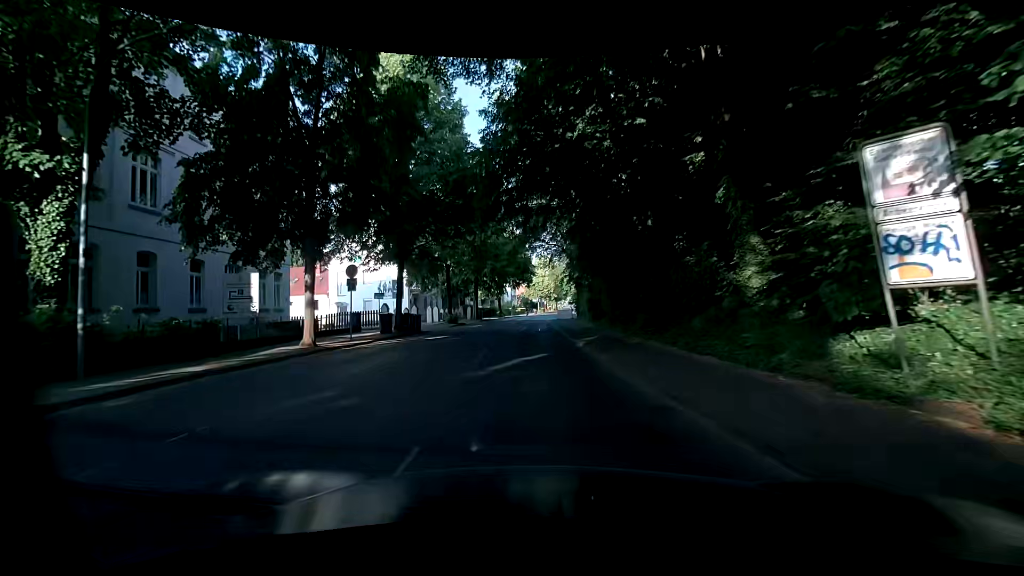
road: tertiary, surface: asphalt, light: Day
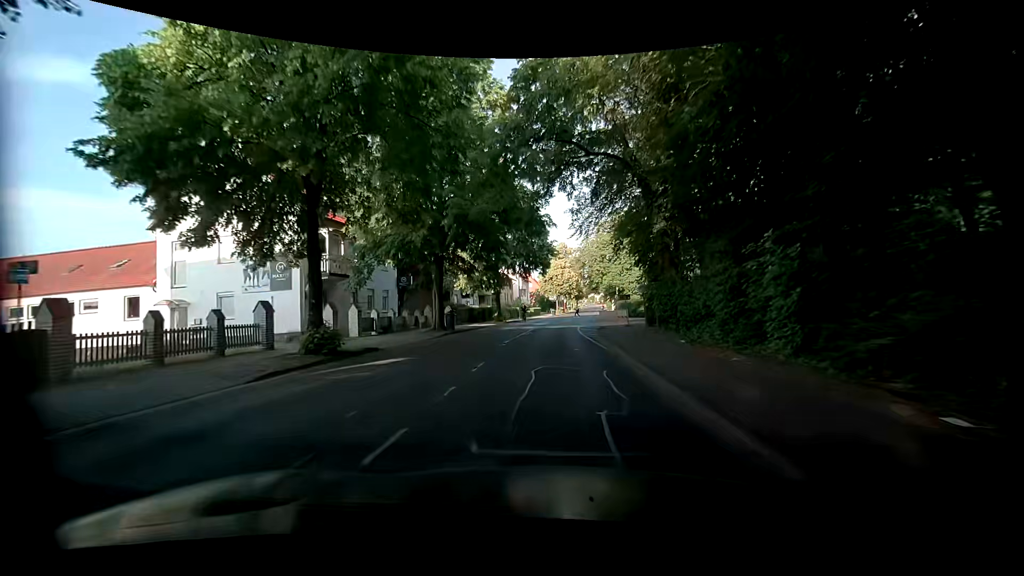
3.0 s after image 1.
(-1.0, +27.8) m; -3°
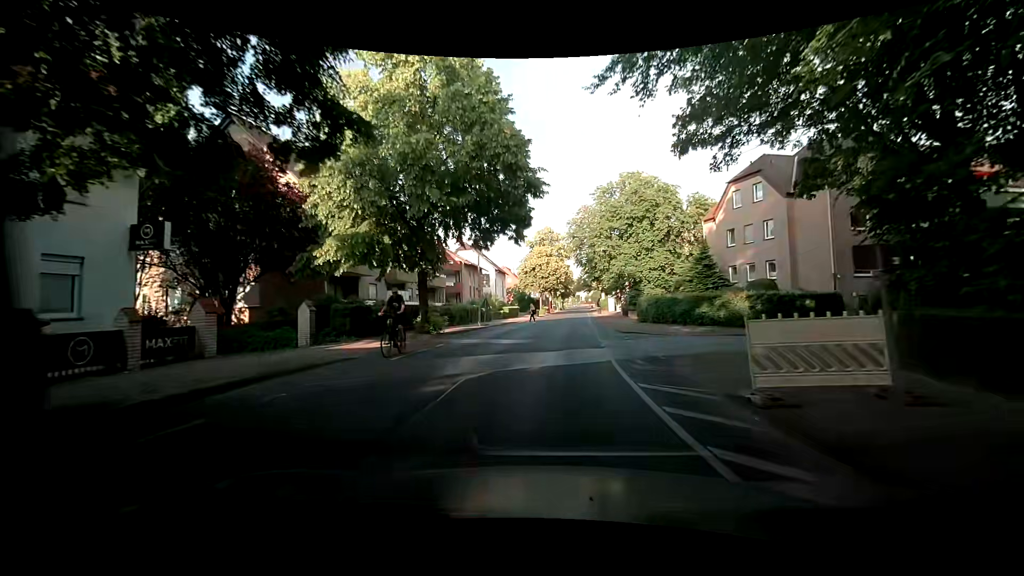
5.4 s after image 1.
(+0.5, +24.2) m; +3°
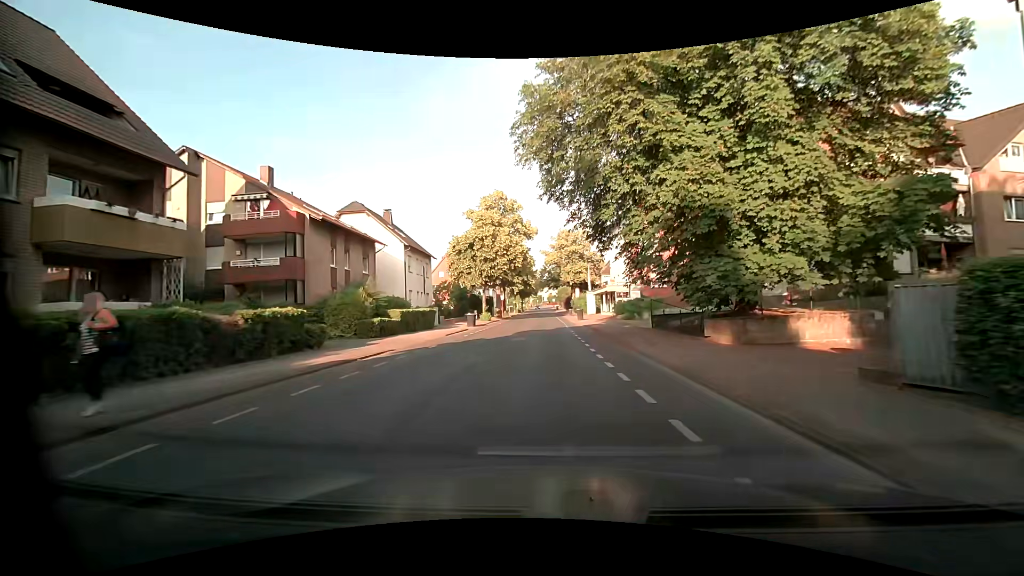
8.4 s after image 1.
(+1.3, +32.6) m; +4°
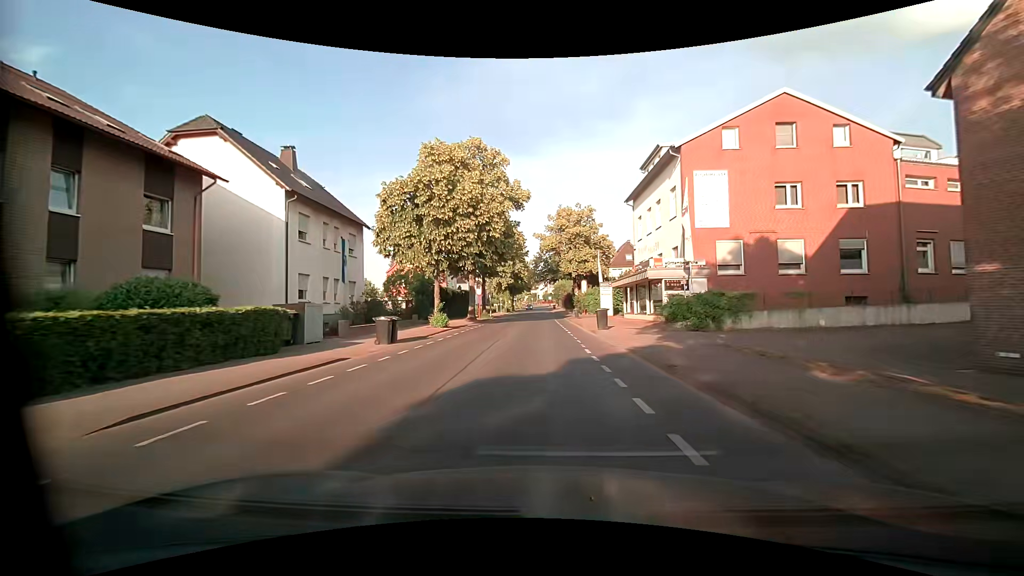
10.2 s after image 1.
(-0.1, +21.0) m; 0°
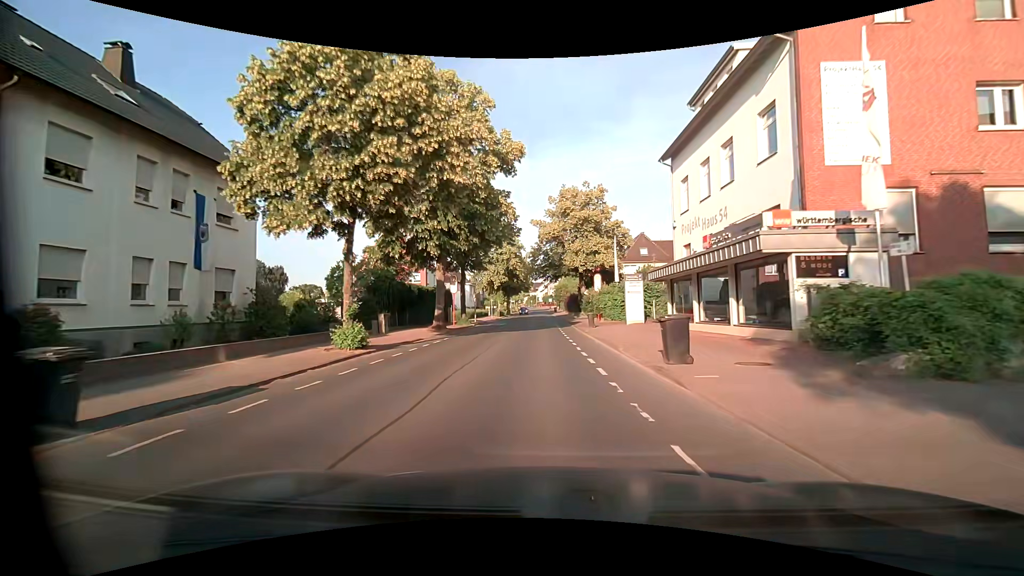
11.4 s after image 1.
(0.0, +14.2) m; 0°
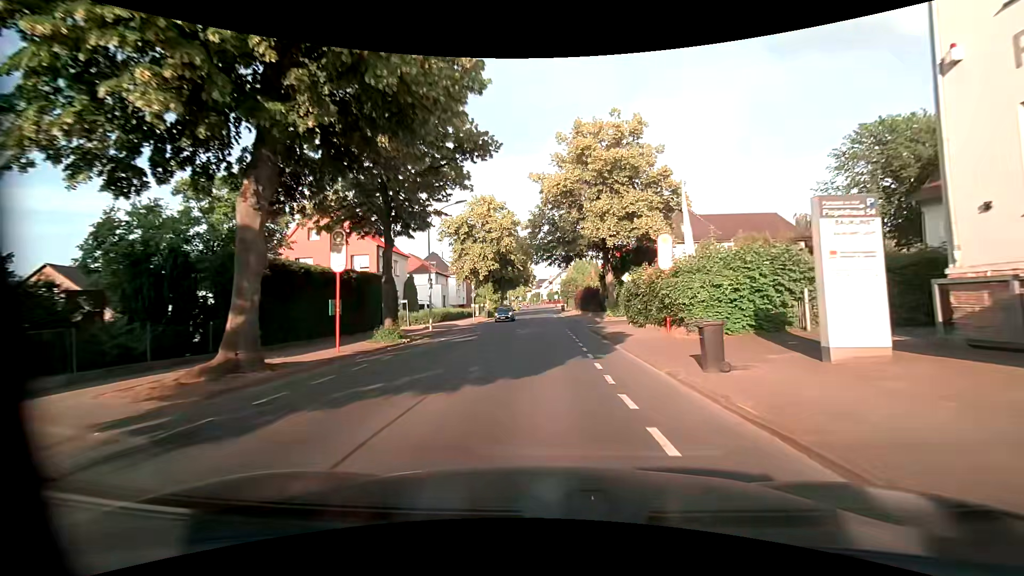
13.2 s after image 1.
(-0.2, +21.5) m; -1°
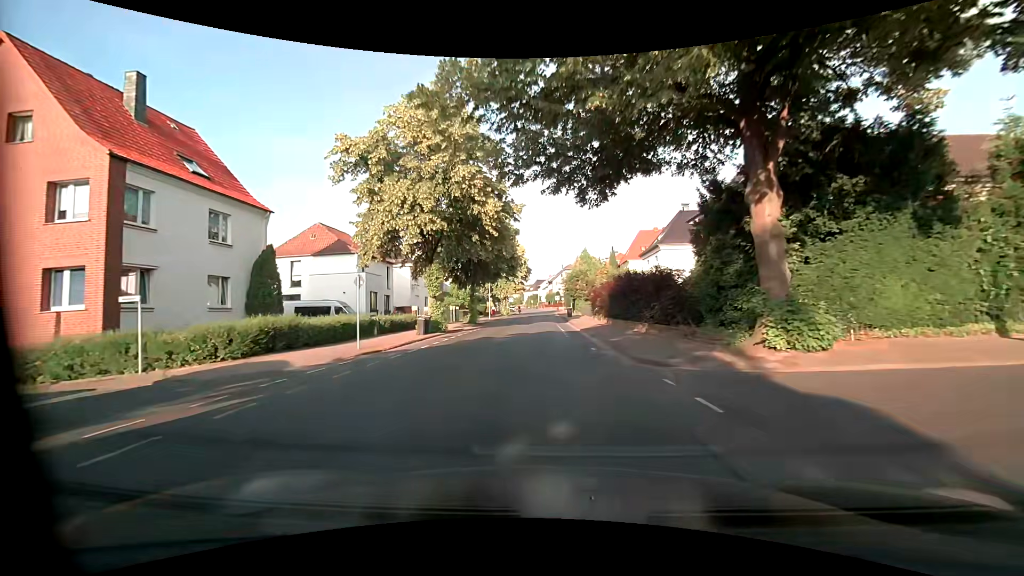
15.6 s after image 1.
(+0.1, +29.0) m; 0°
(0, +10) (0, +20) (0, +30) (0, +40) (0, +50) (0, +60) (0, +70) (0, +80) (0, +90) (0, +100) m
